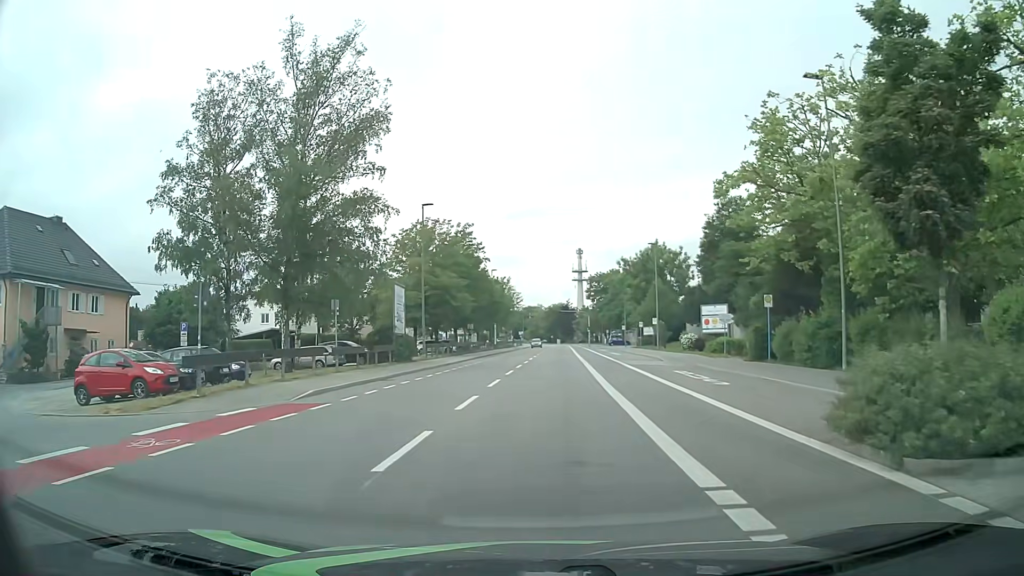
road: tertiary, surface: asphalt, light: Day
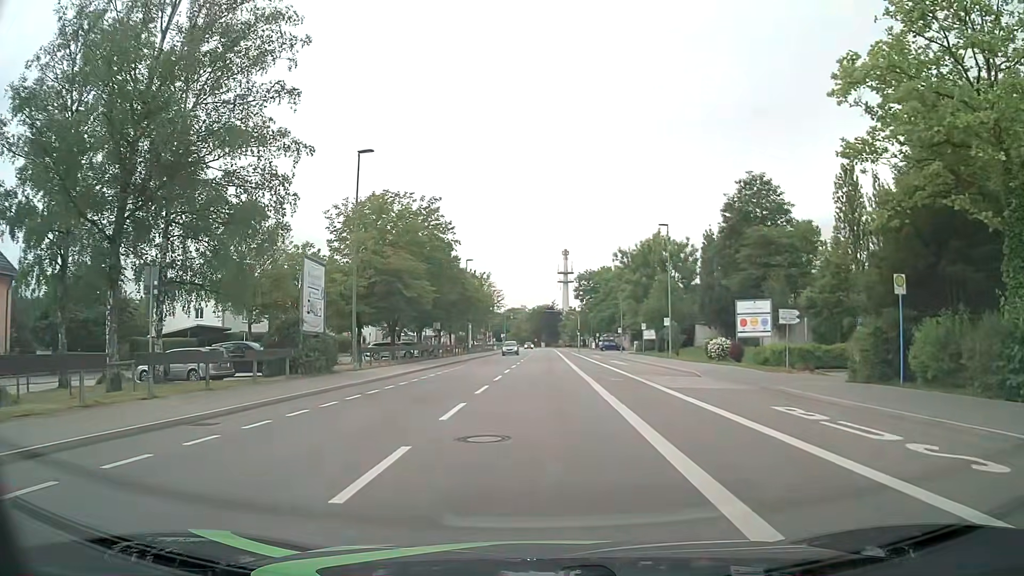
(+0.2, +13.4) m; +1°
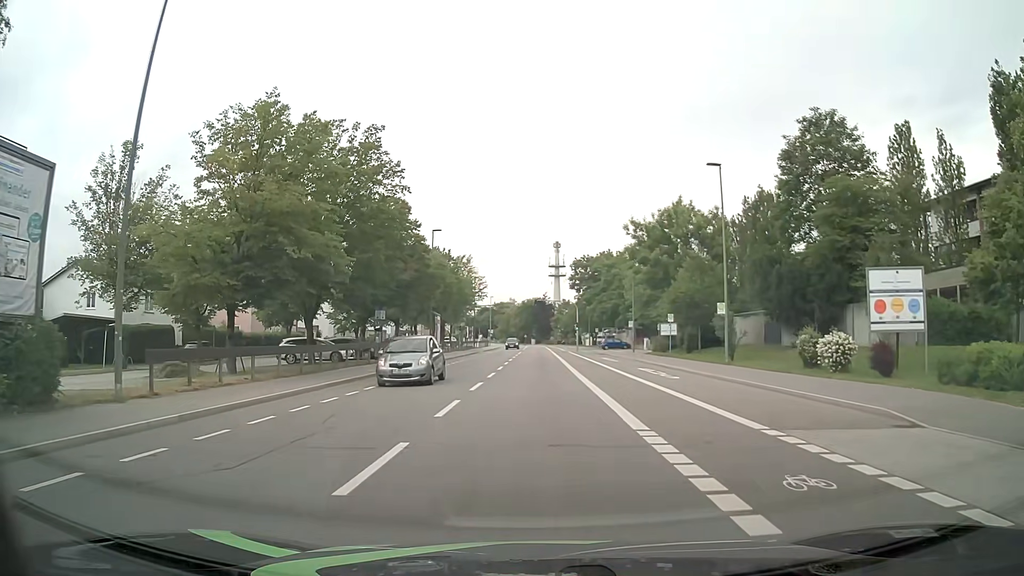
(+0.2, +17.8) m; 0°
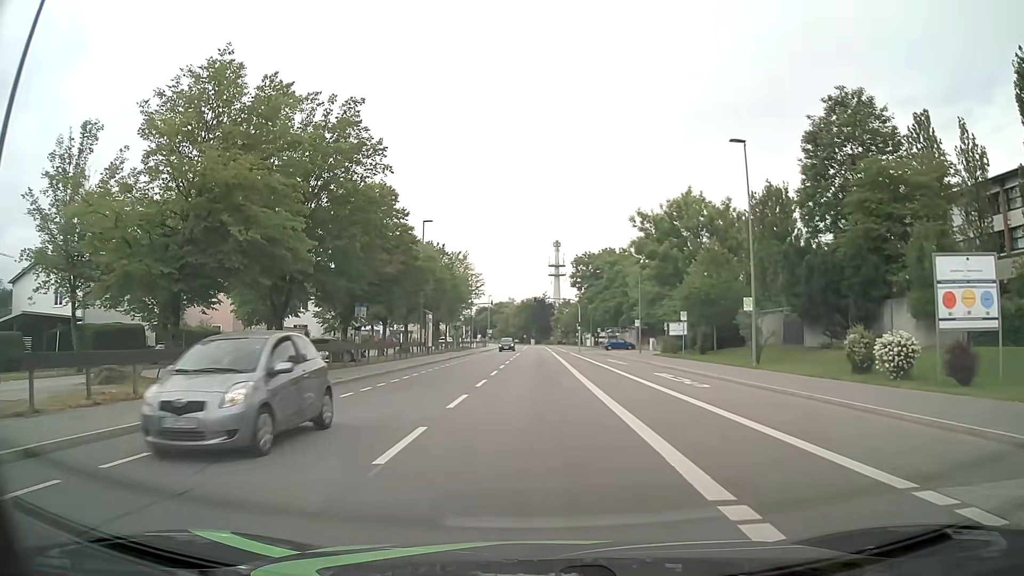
(+0.1, +4.5) m; 0°
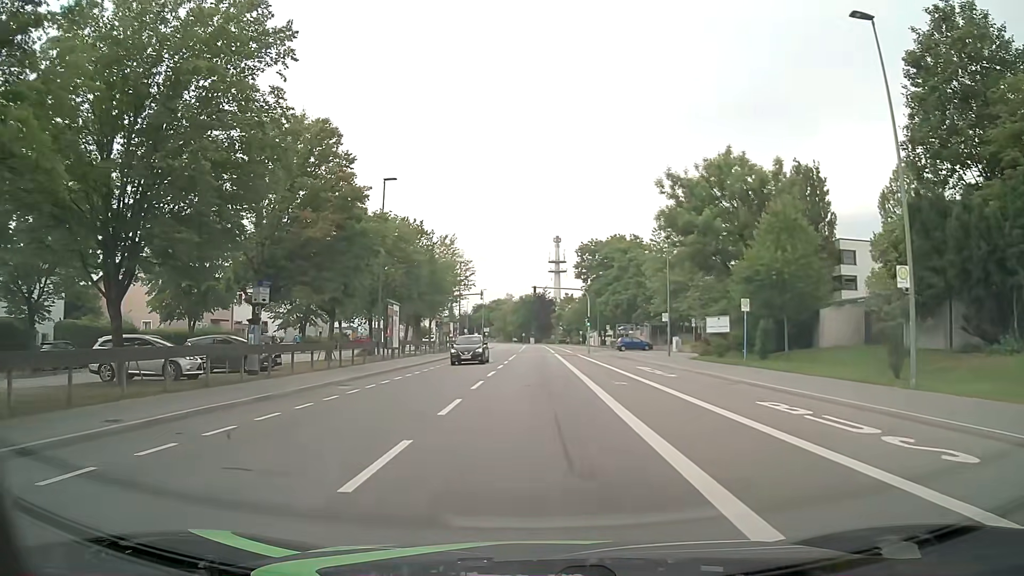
(+0.1, +13.5) m; 0°
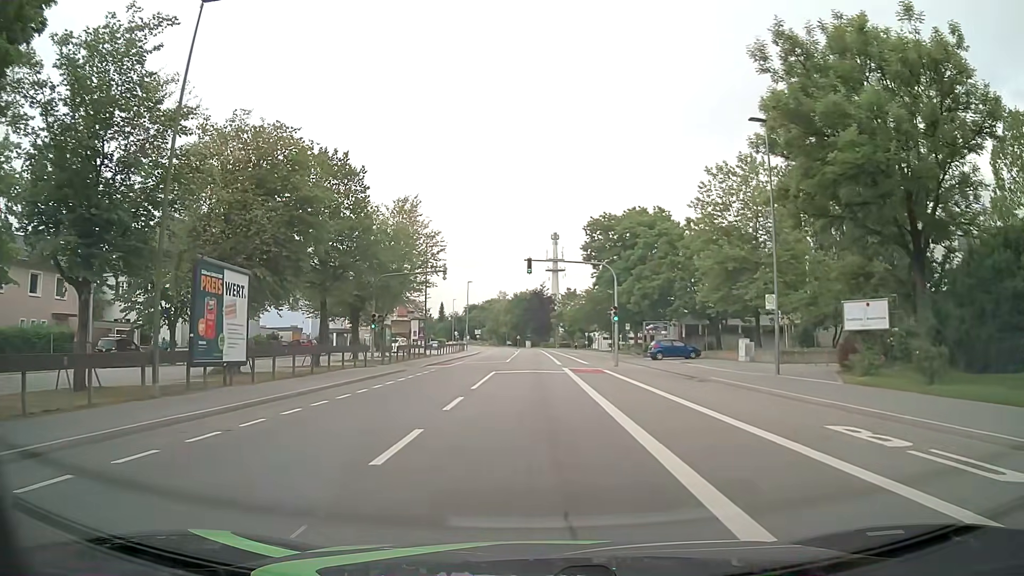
(+0.2, +22.6) m; +1°
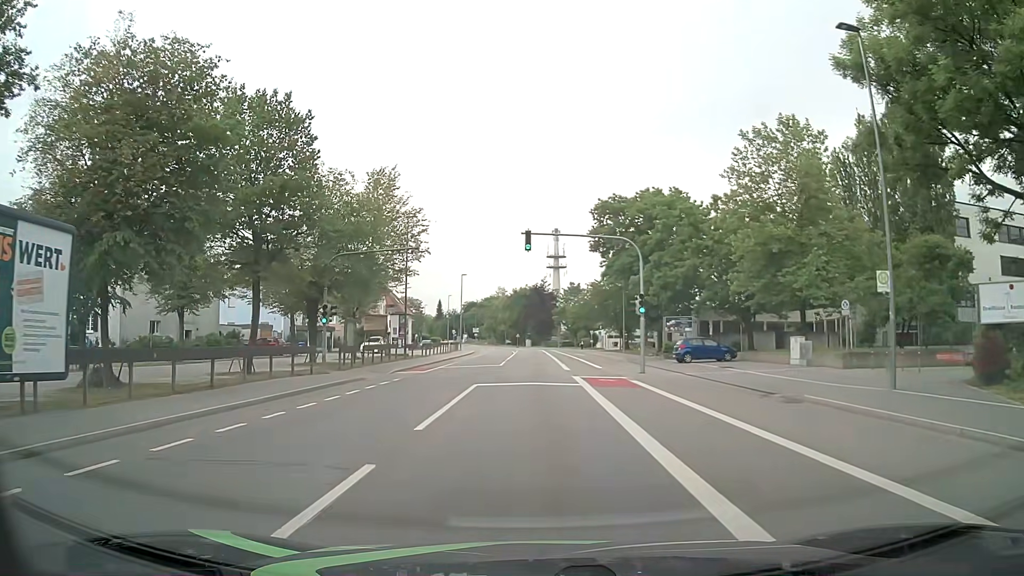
(0.0, +9.0) m; 0°
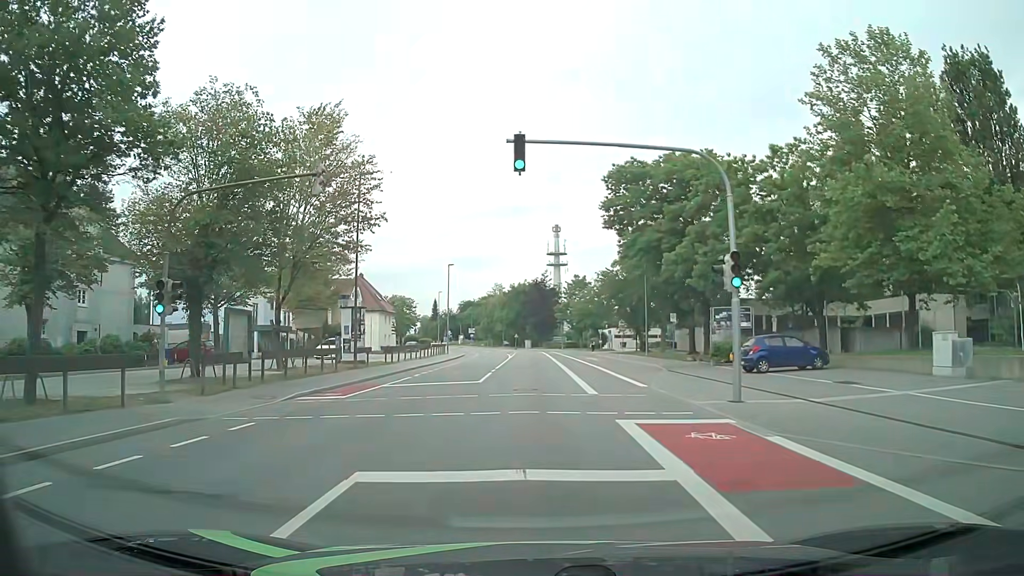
(0.0, +13.6) m; 0°
(0, +10) (0, +20) (0, +30) (0, +40) (0, +50) (0, +60) (0, +70) (0, +80) (-1, +90) (-2, +100) m
